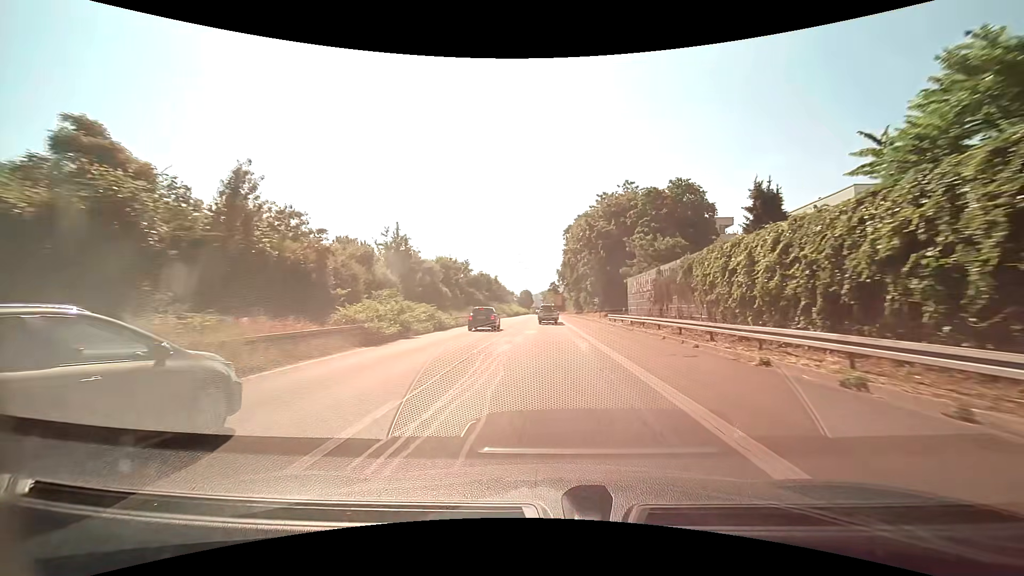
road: trunk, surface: asphalt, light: Day
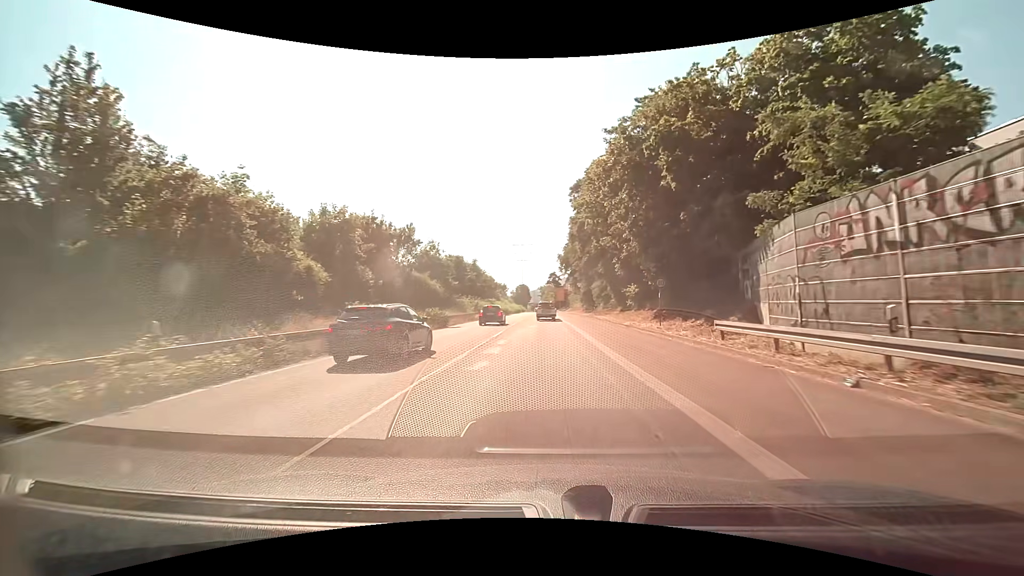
(0.0, +28.7) m; 0°
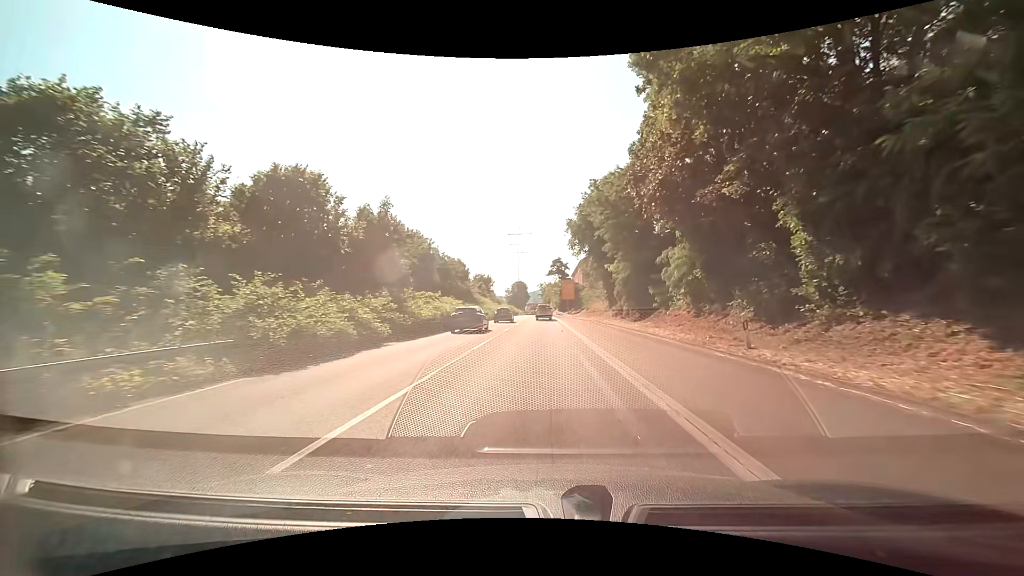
(+0.1, +41.8) m; 0°
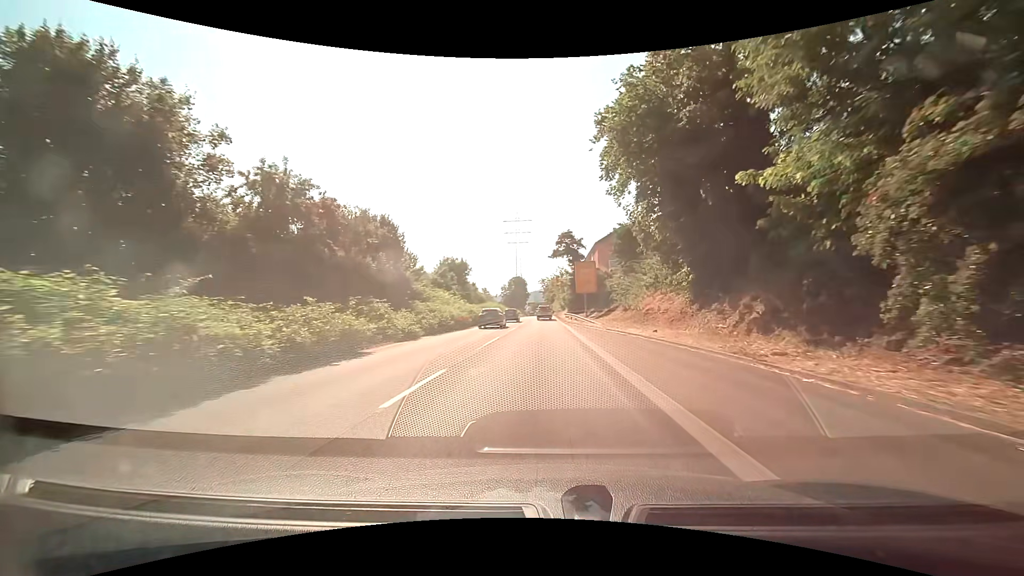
(0.0, +33.5) m; 0°
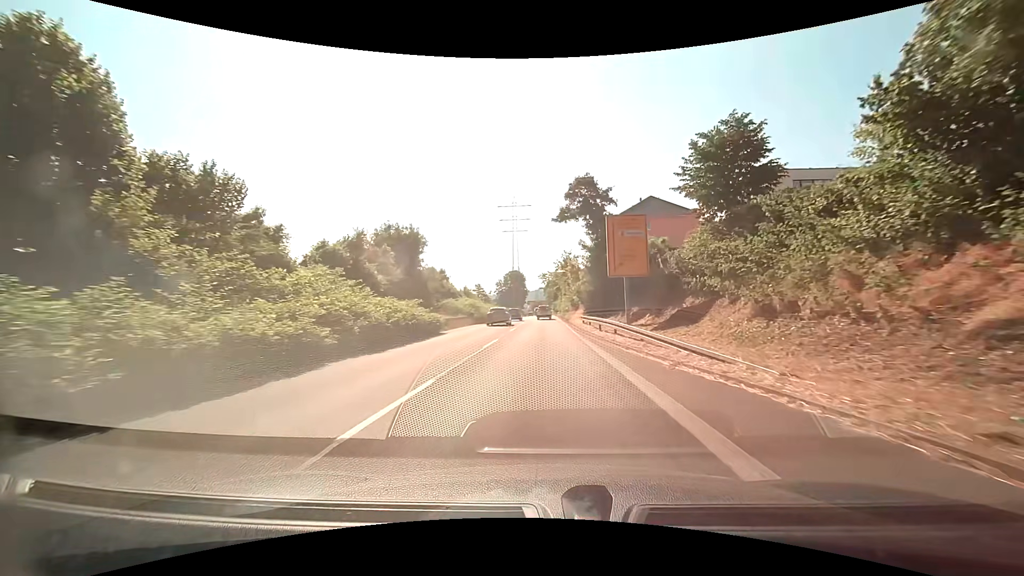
(+0.1, +25.8) m; +1°
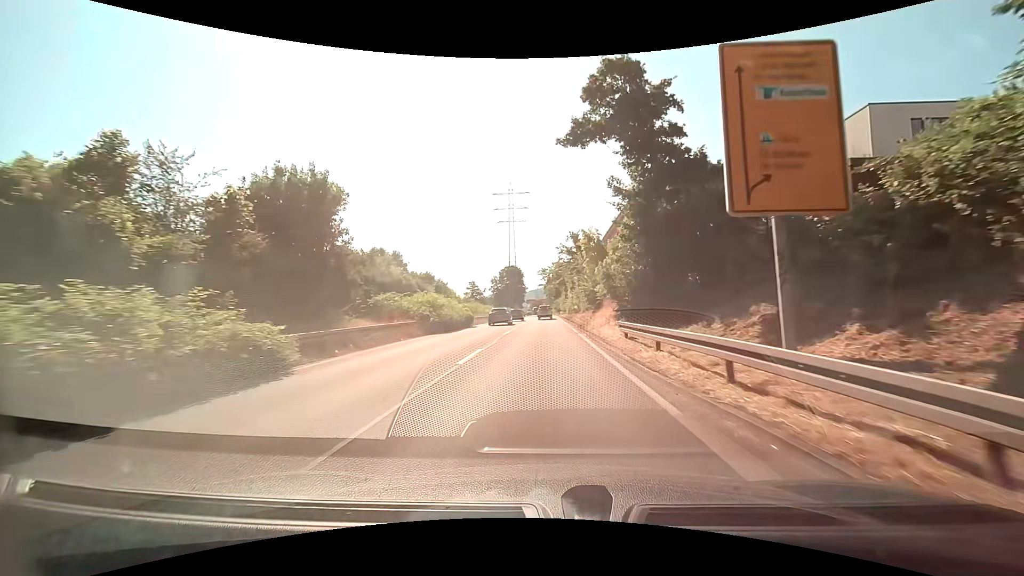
(-0.1, +17.3) m; 0°
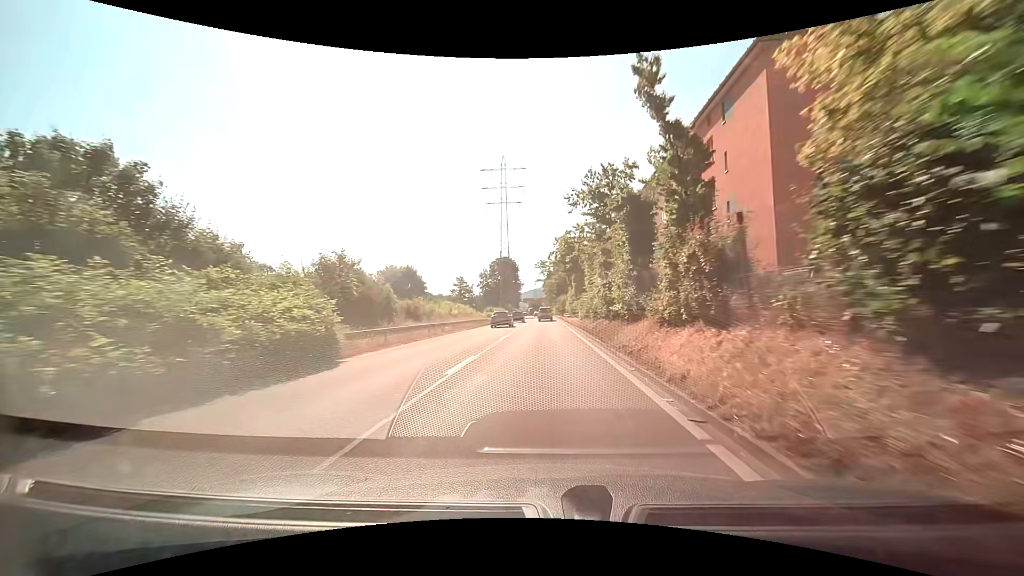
(+0.1, +25.7) m; 0°
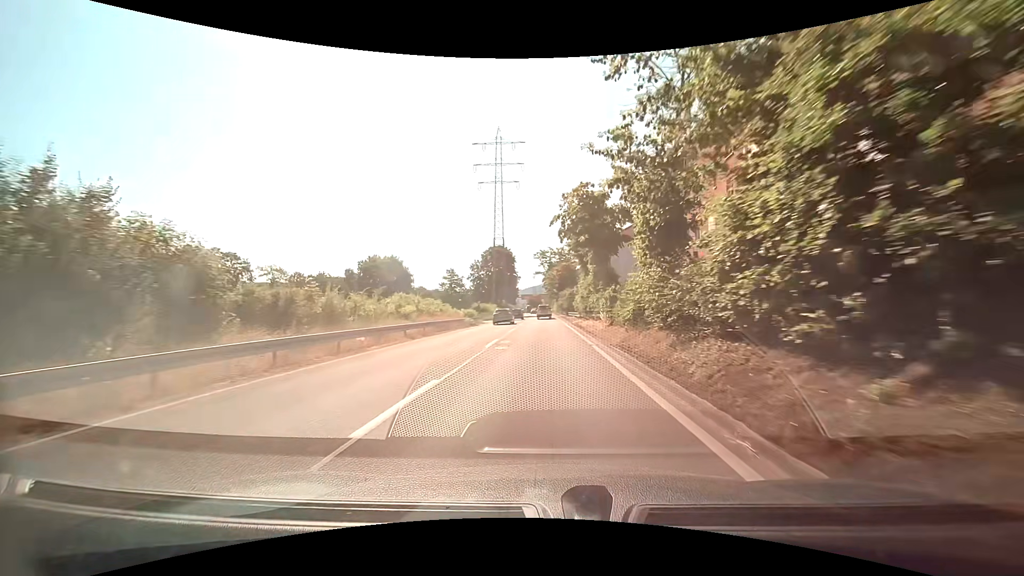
(+0.1, +16.9) m; 0°
(0, +10) (0, +20) (0, +30) (0, +40) (0, +50) (0, +60) (0, +70) (0, +80) (0, +90) (0, +100) m
